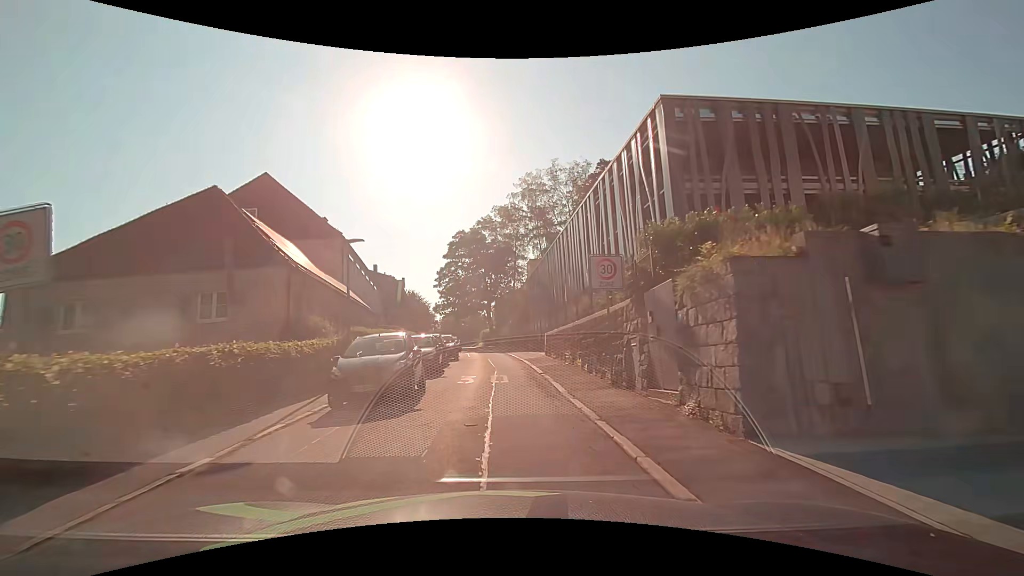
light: Day
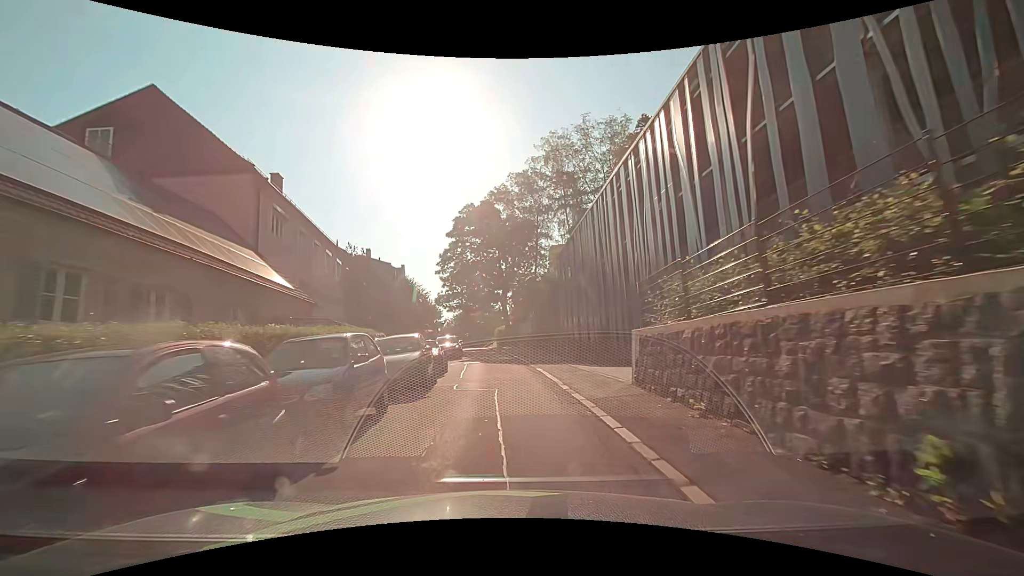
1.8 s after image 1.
(-0.2, +15.8) m; -2°
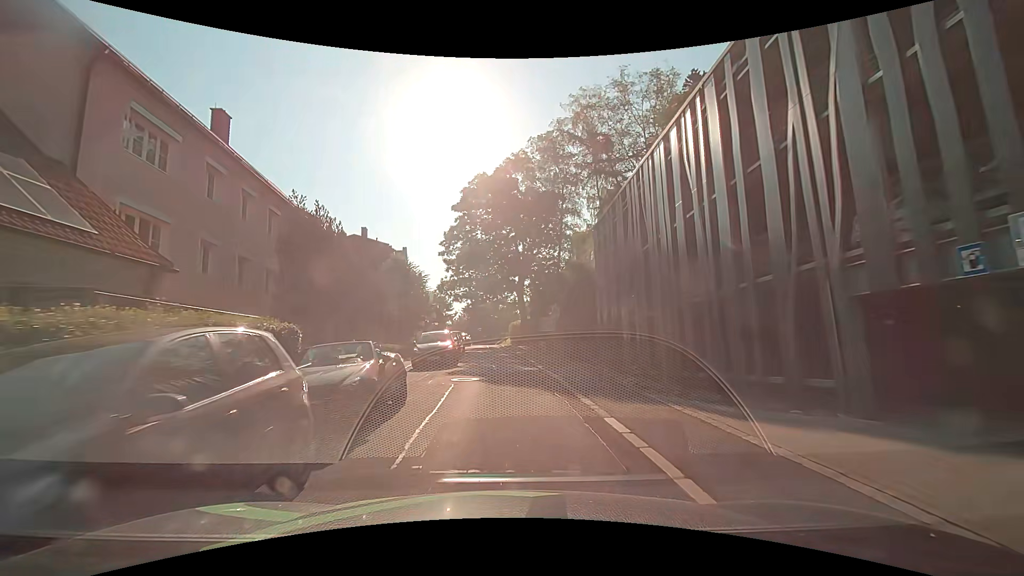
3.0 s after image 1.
(-0.2, +10.7) m; -2°
